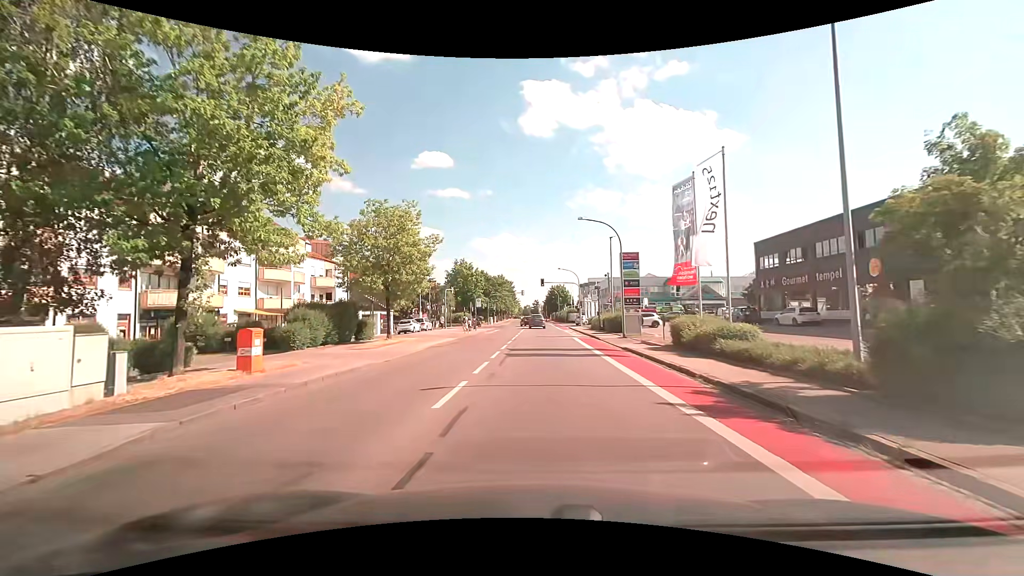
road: tertiary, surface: asphalt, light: Day
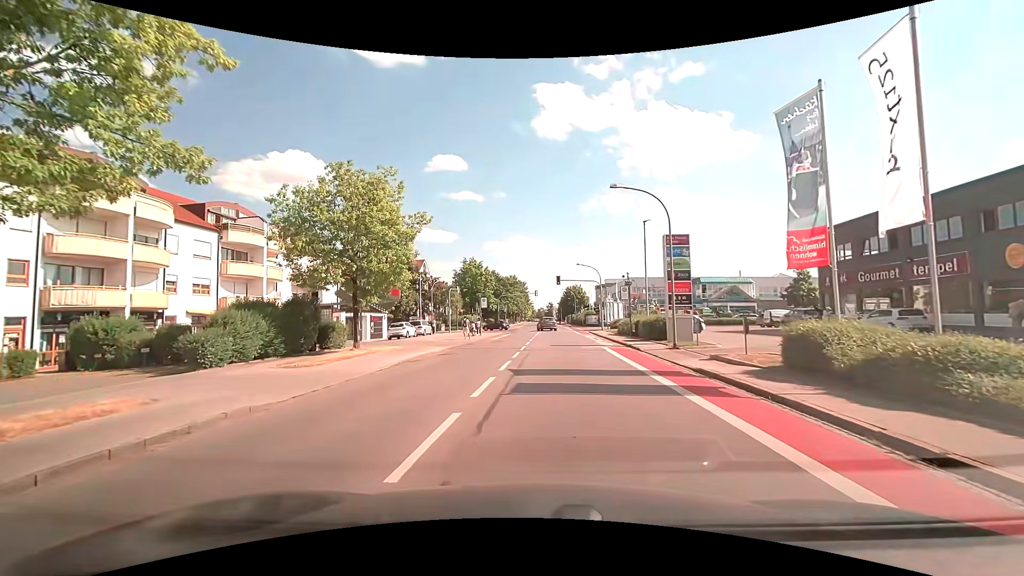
(-0.1, +7.9) m; -1°
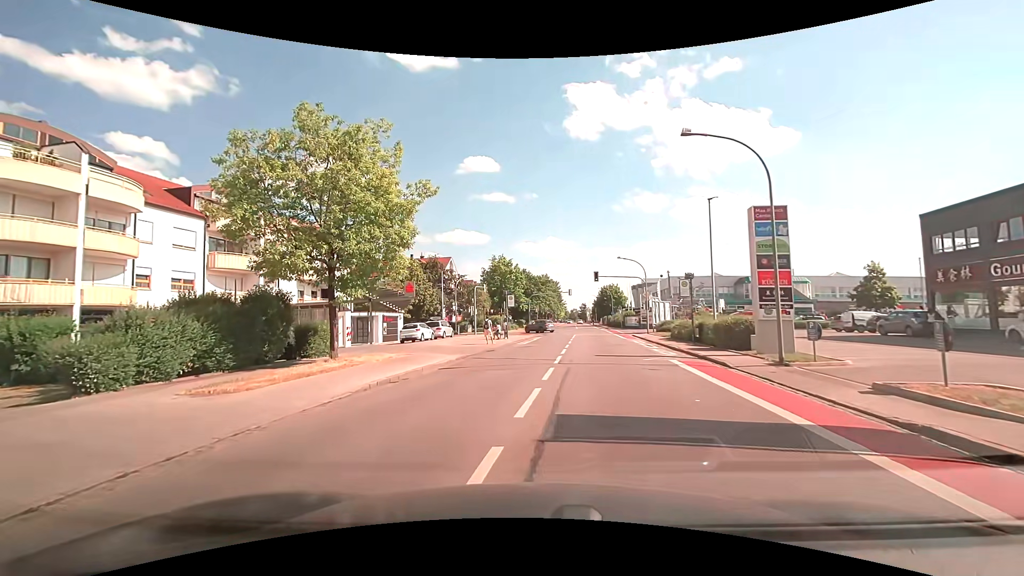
(-0.2, +6.3) m; -4°
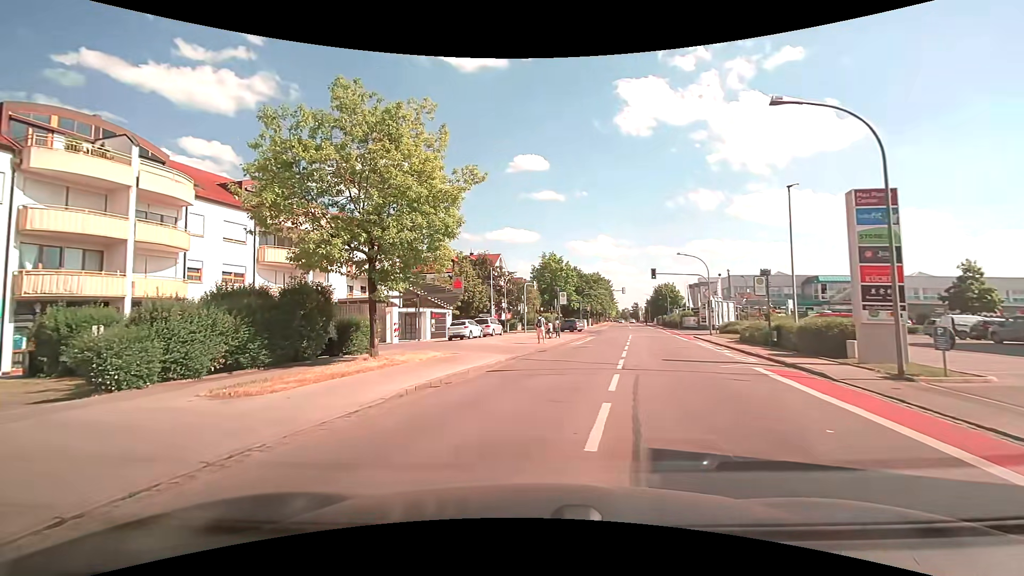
(-0.1, +1.8) m; -6°
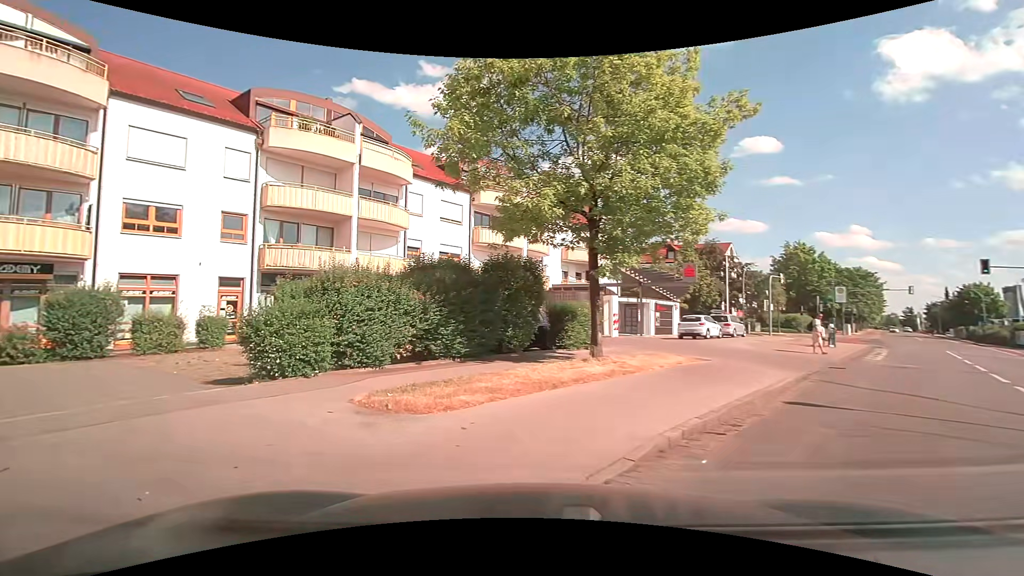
(-0.9, +4.8) m; -22°
